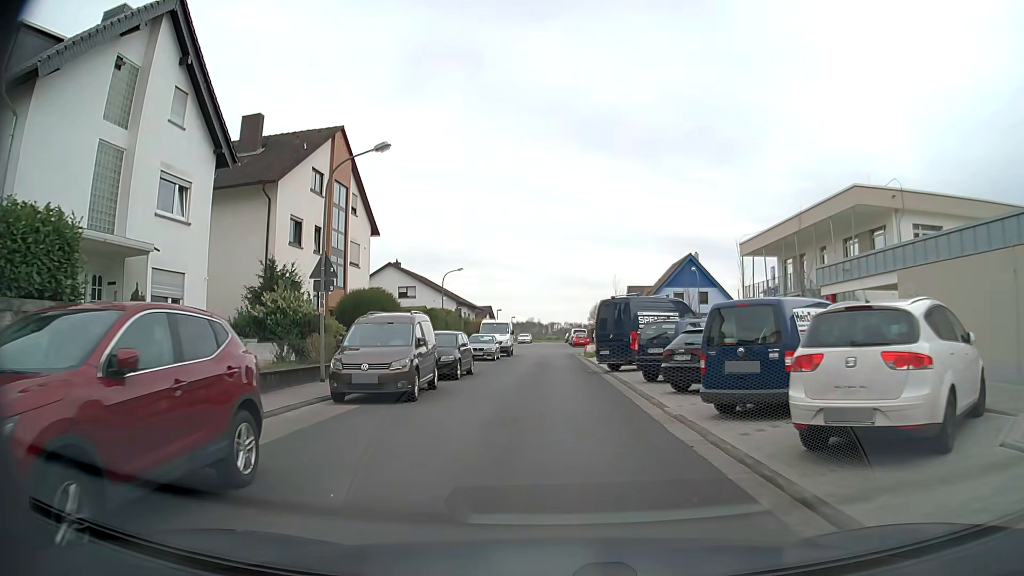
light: Day
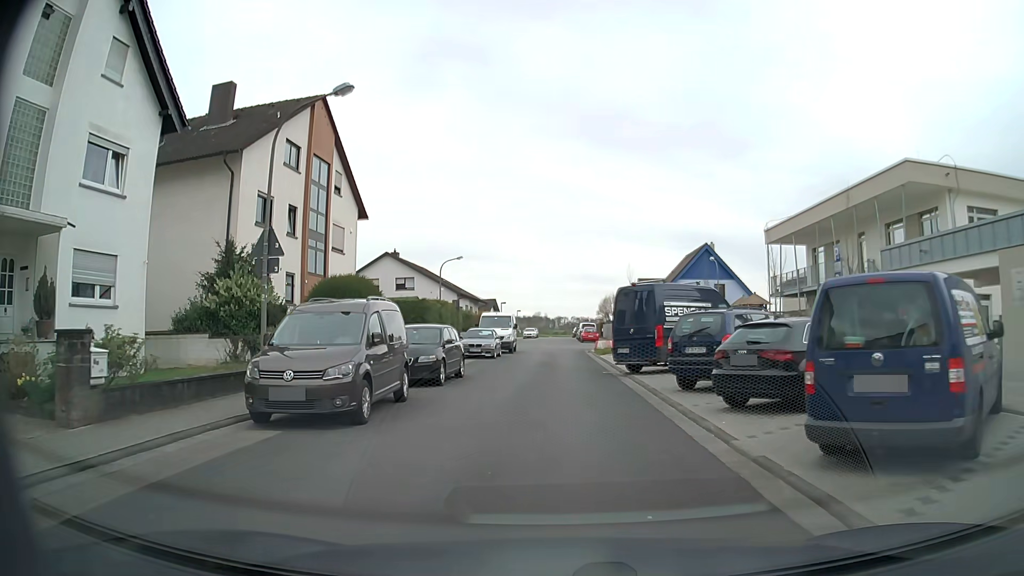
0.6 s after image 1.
(-0.1, +4.2) m; -1°
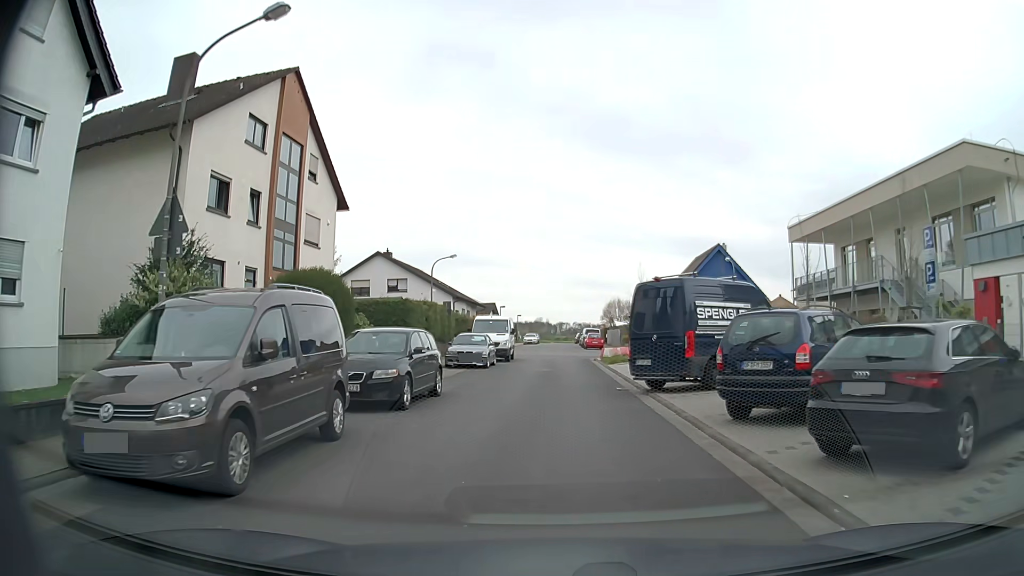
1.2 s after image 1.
(0.0, +4.1) m; 0°
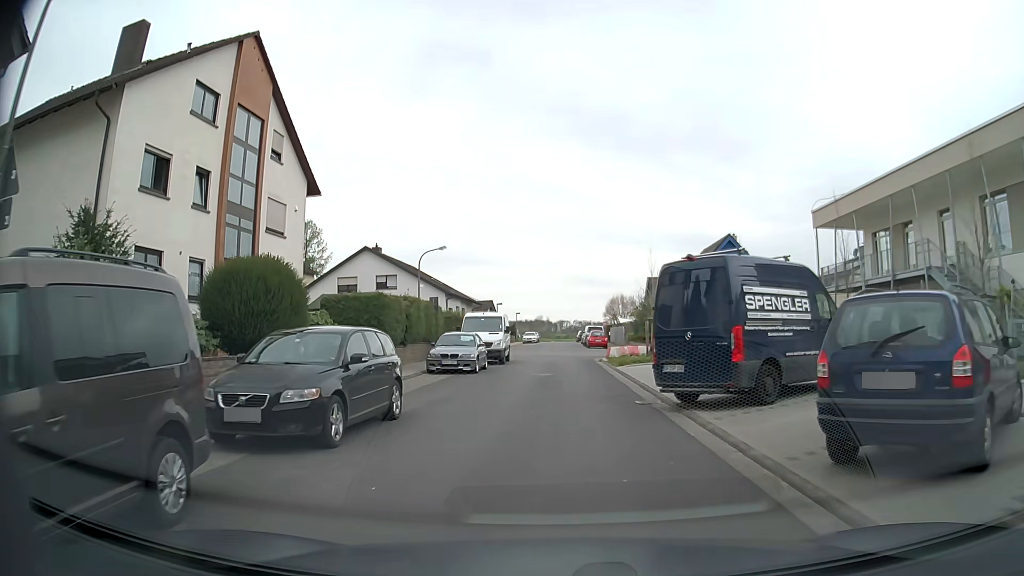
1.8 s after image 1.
(0.0, +4.0) m; 0°
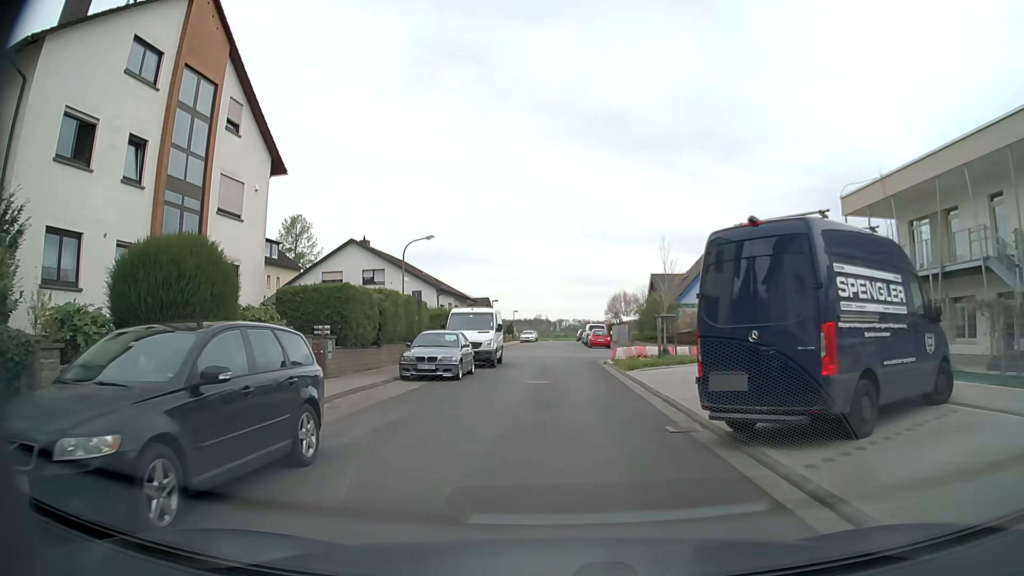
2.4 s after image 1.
(0.0, +3.9) m; 0°
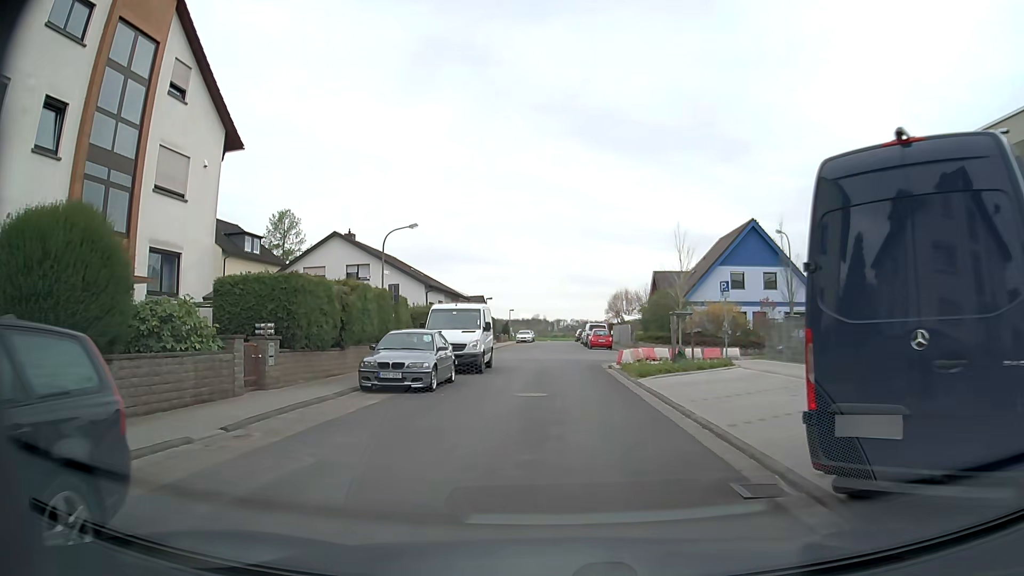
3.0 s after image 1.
(0.0, +3.8) m; 0°
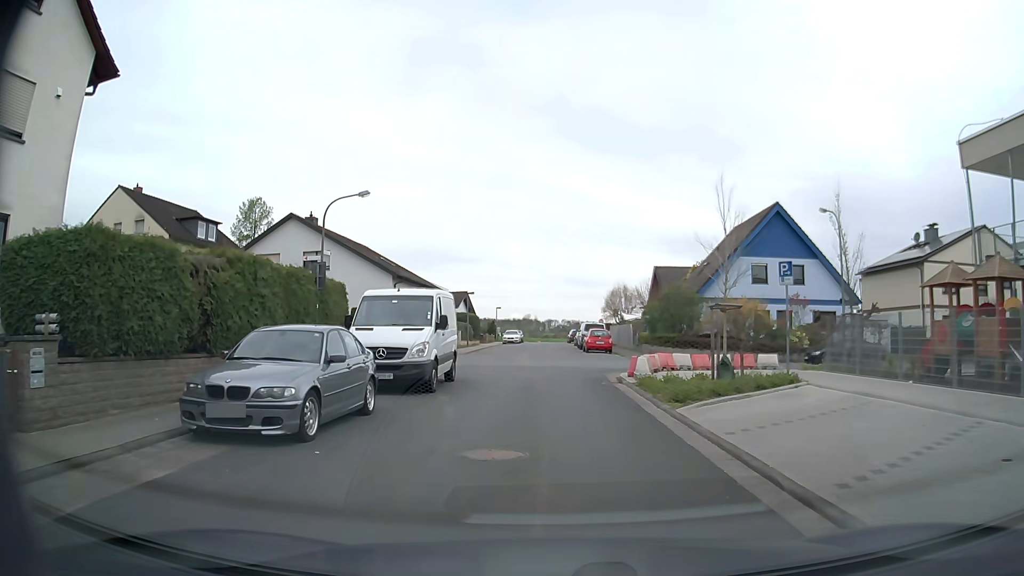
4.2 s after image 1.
(0.0, +7.3) m; +1°
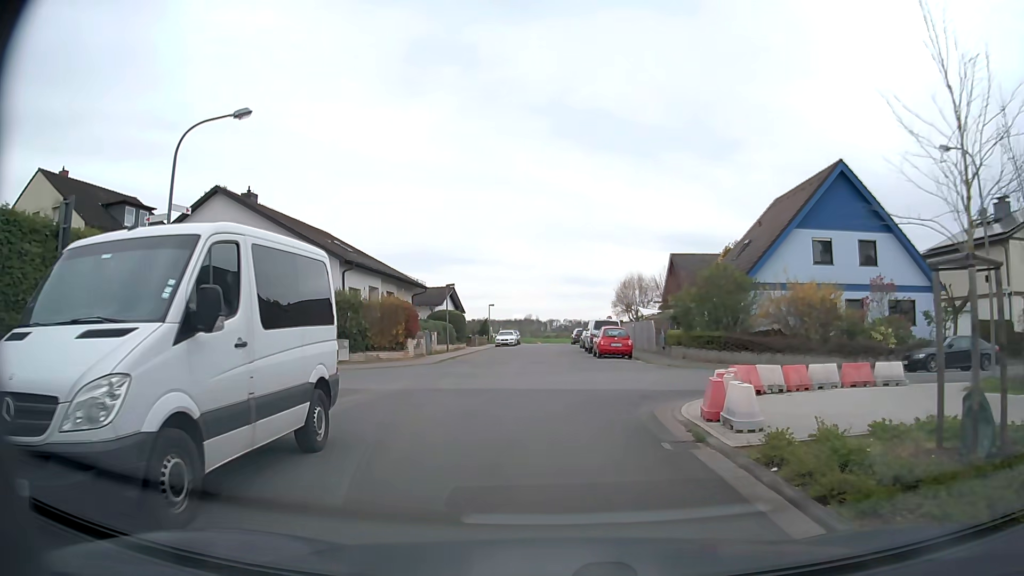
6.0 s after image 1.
(-0.1, +10.3) m; -1°
(0, +10) (+4, +19) (+14, +20) (+24, +20) (+34, +20) (+44, +20) (+54, +20) (+64, +20) (+73, +19) (+83, +16) m
